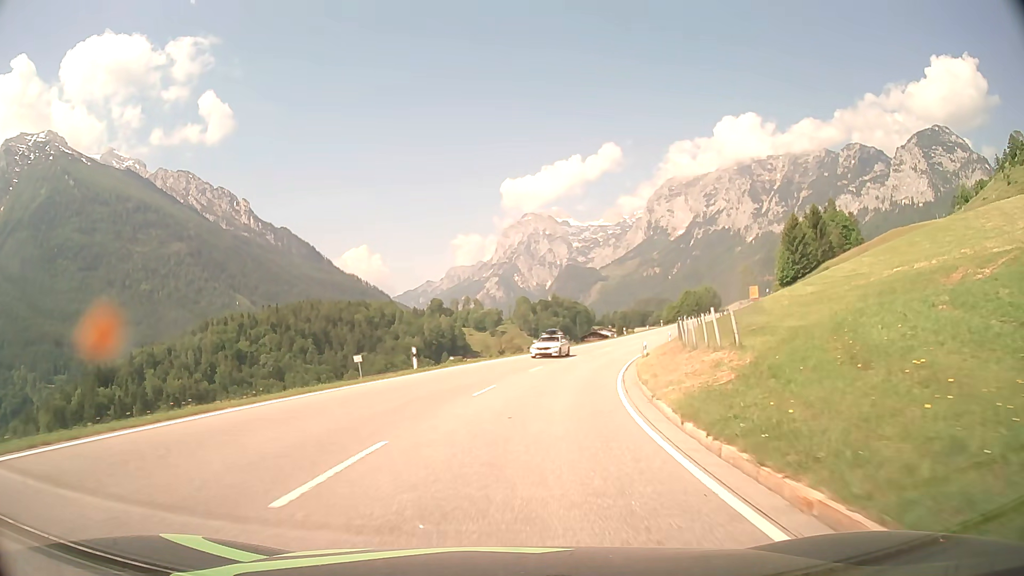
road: primary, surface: asphalt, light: Day
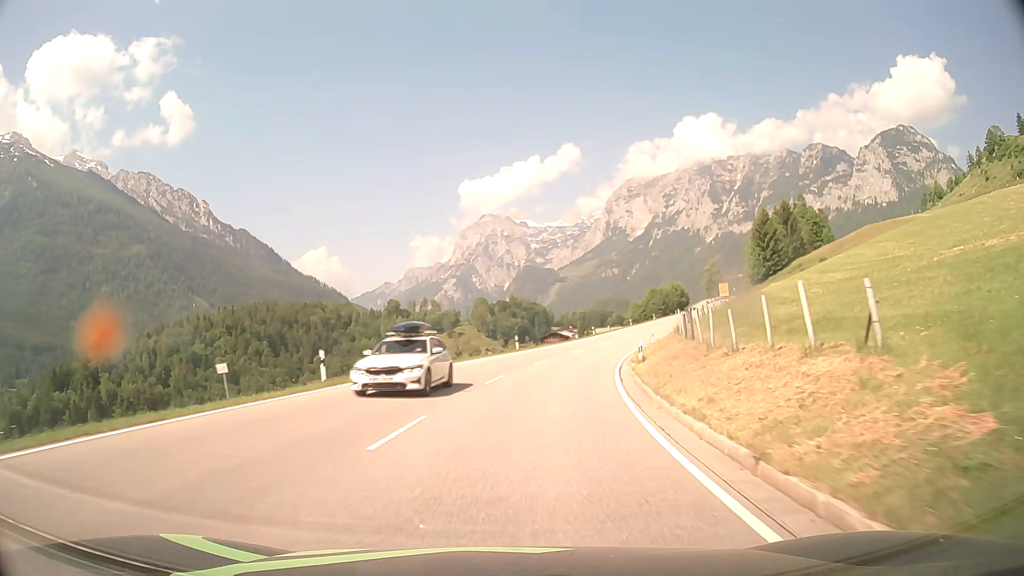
(+0.3, +8.9) m; +3°
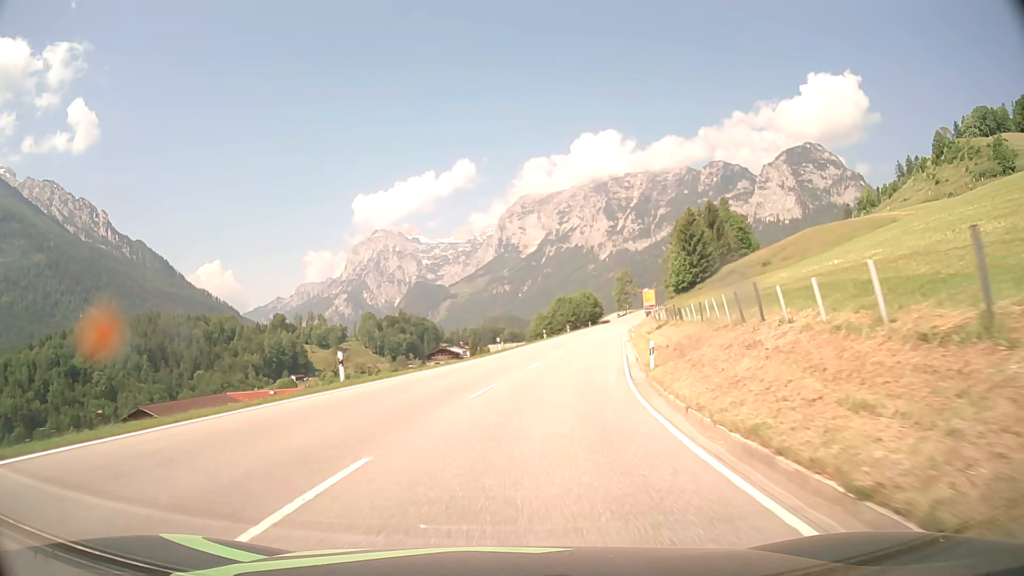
(+2.3, +28.1) m; +9°
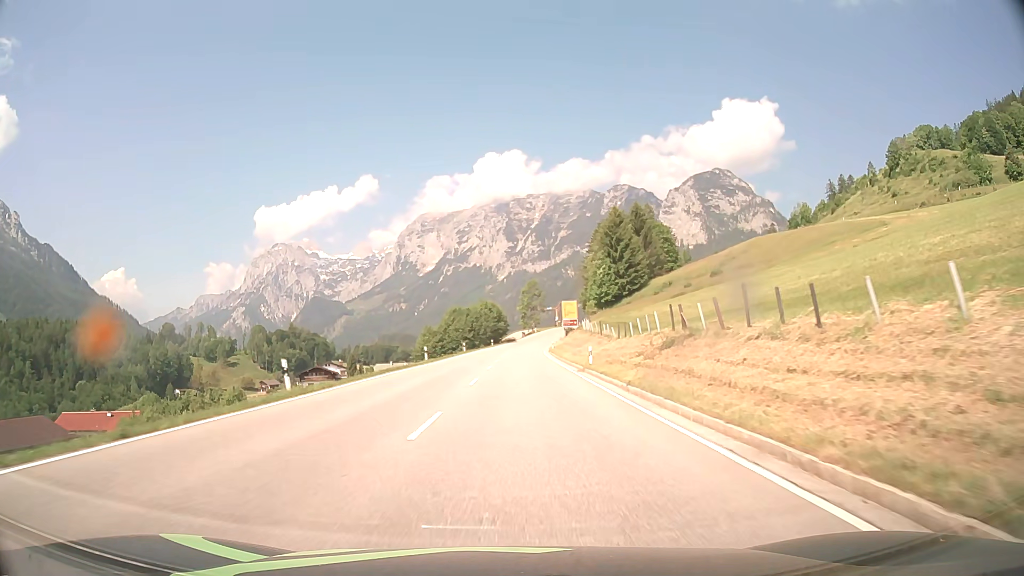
(+2.5, +30.1) m; +9°
